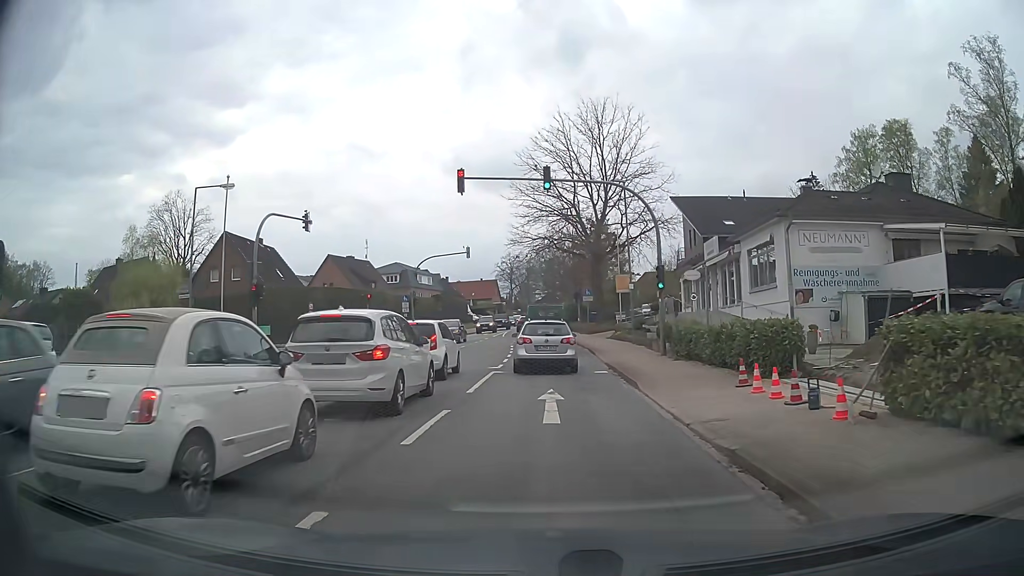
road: tertiary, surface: asphalt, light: Day
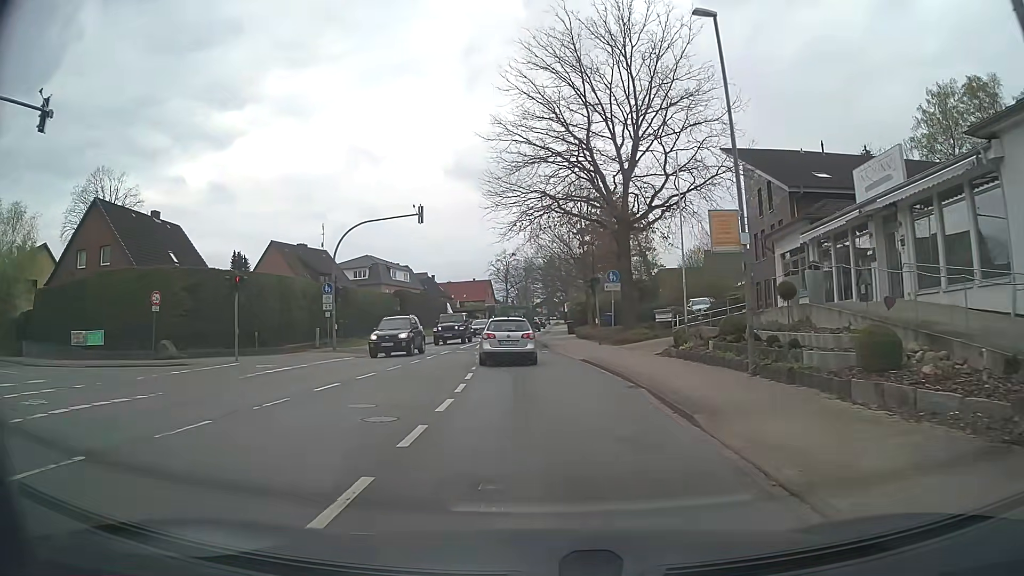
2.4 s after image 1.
(+0.1, +20.0) m; 0°
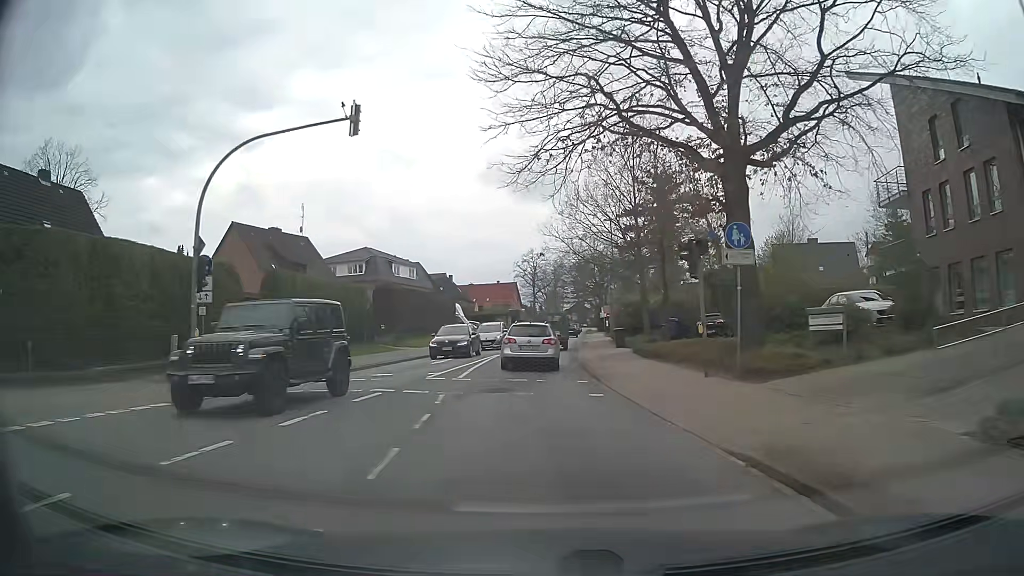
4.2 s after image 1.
(-0.3, +16.8) m; -2°
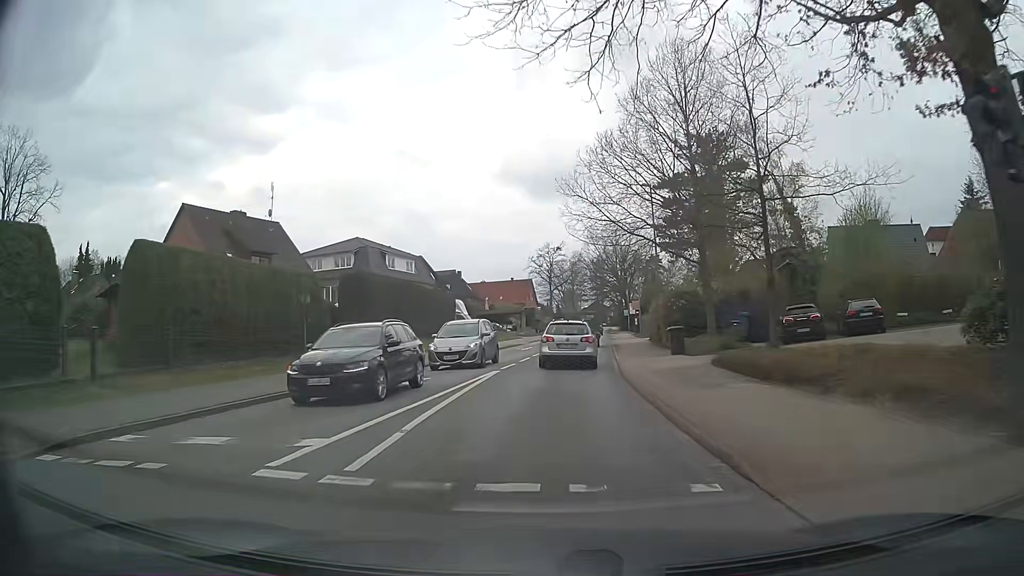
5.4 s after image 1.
(-0.2, +11.5) m; -1°
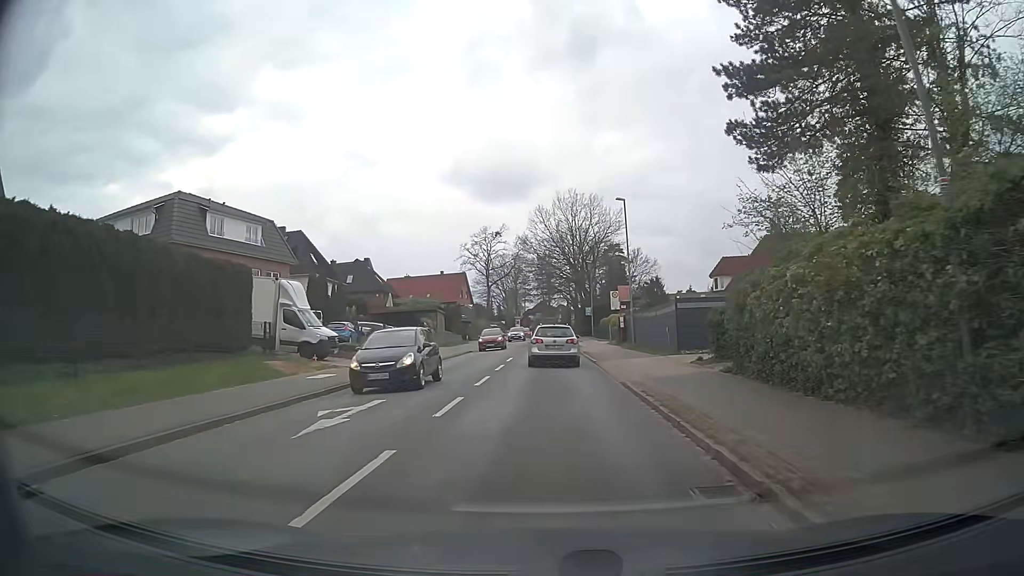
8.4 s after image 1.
(+1.3, +29.6) m; +5°
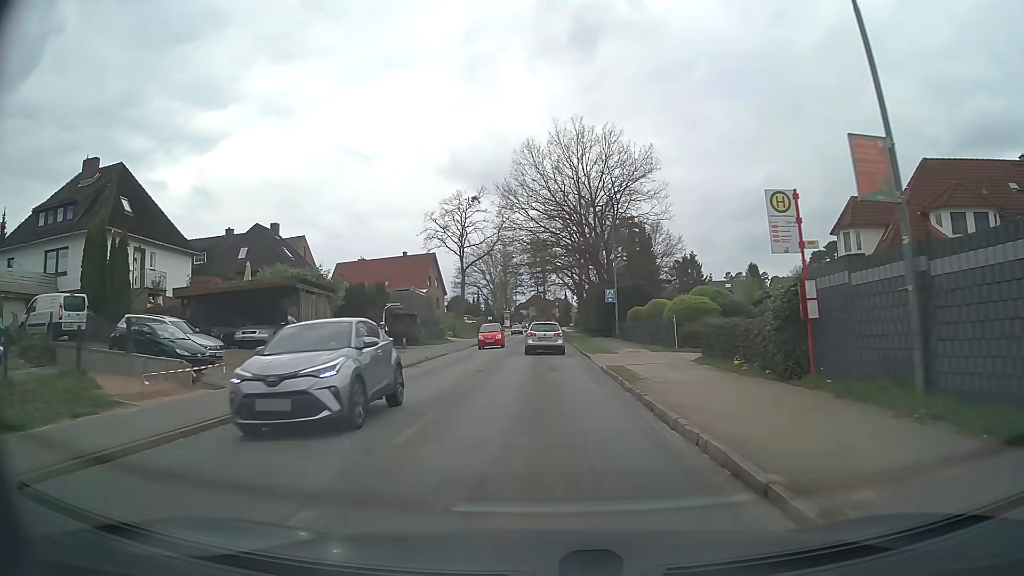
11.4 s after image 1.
(+0.3, +31.3) m; +1°
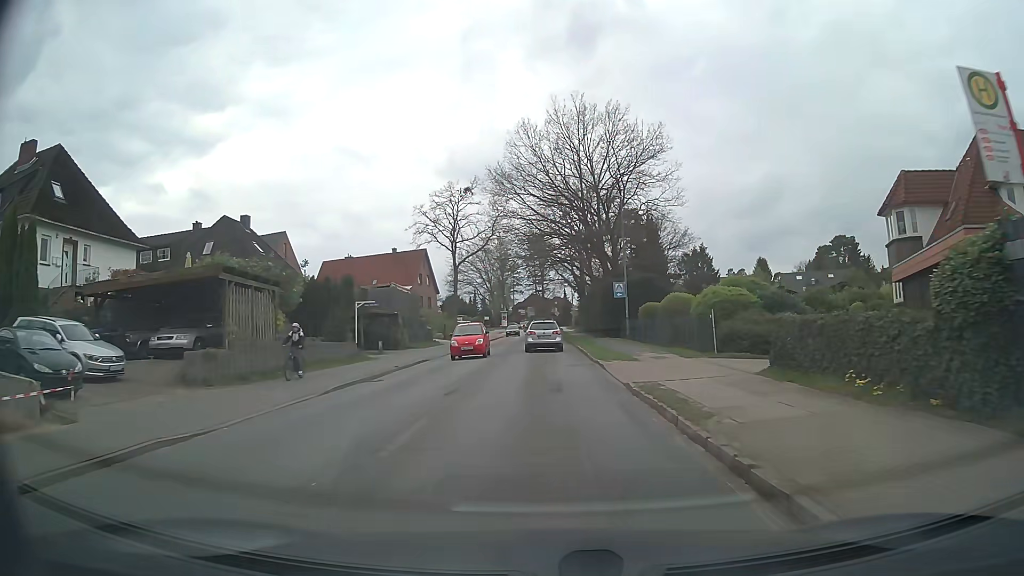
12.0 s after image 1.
(0.0, +6.4) m; 0°
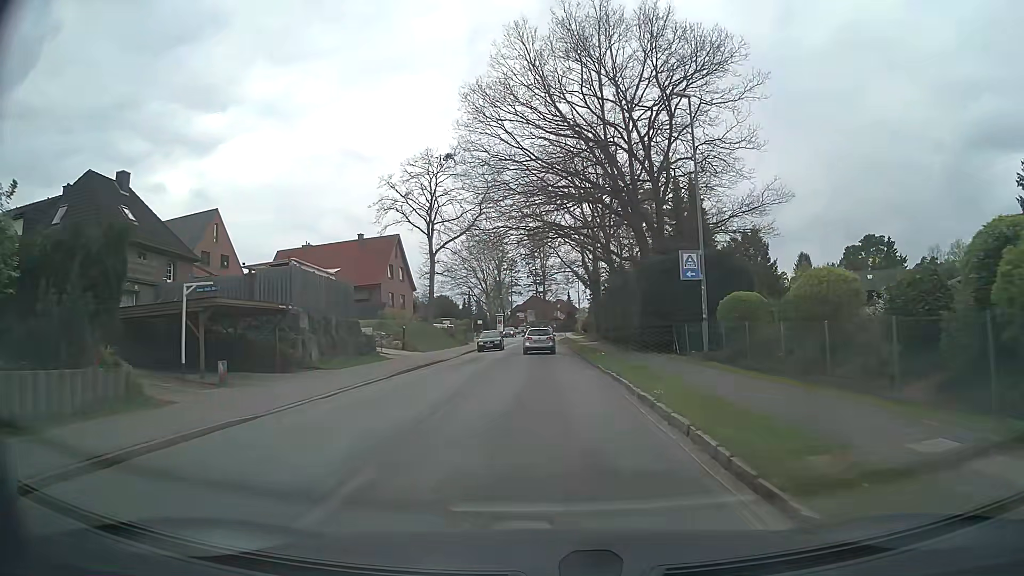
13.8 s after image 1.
(-0.1, +19.4) m; -1°
(0, +10) (0, +20) (0, +30) (0, +40) (0, +50) (0, +60) (0, +70) (+1, +80) (+1, +90) (+1, +100) m
